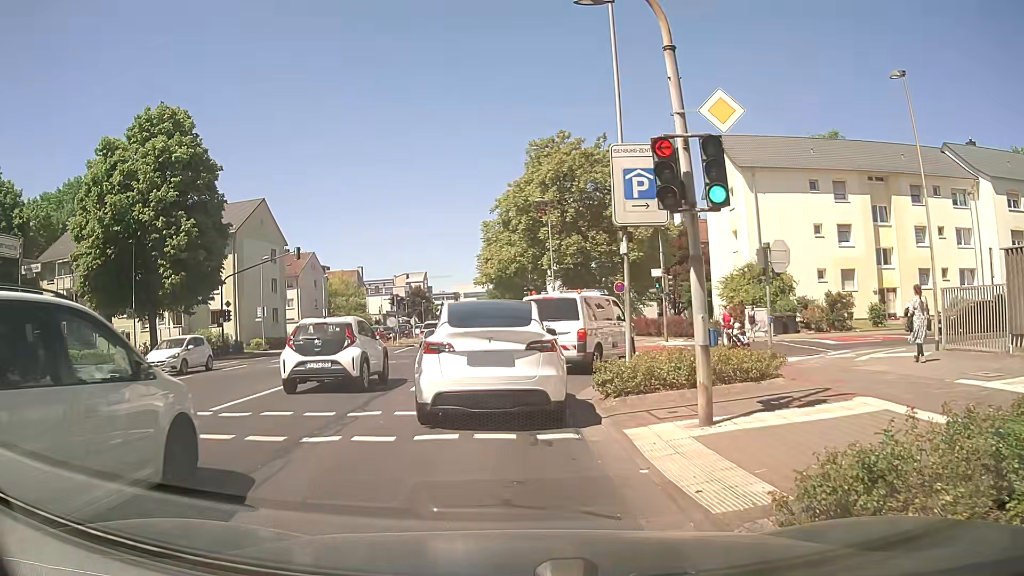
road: secondary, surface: asphalt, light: Day
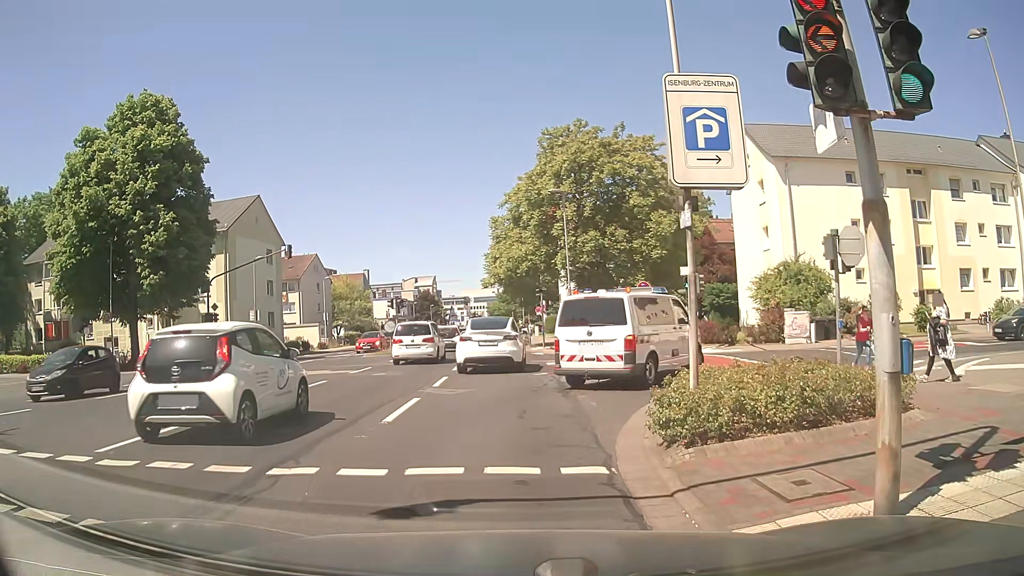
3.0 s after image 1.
(0.0, +3.6) m; +2°
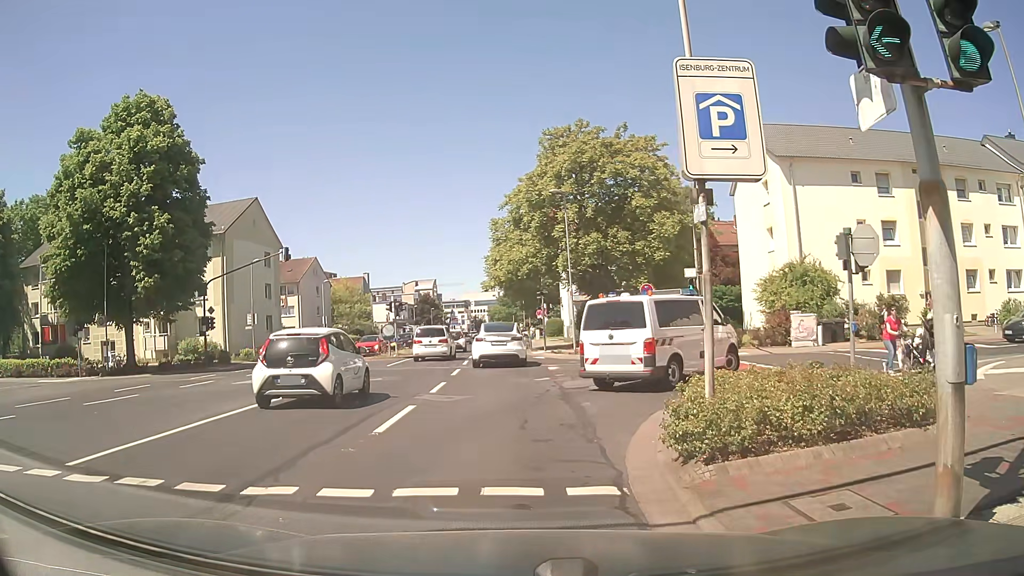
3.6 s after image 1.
(0.0, +0.7) m; -2°
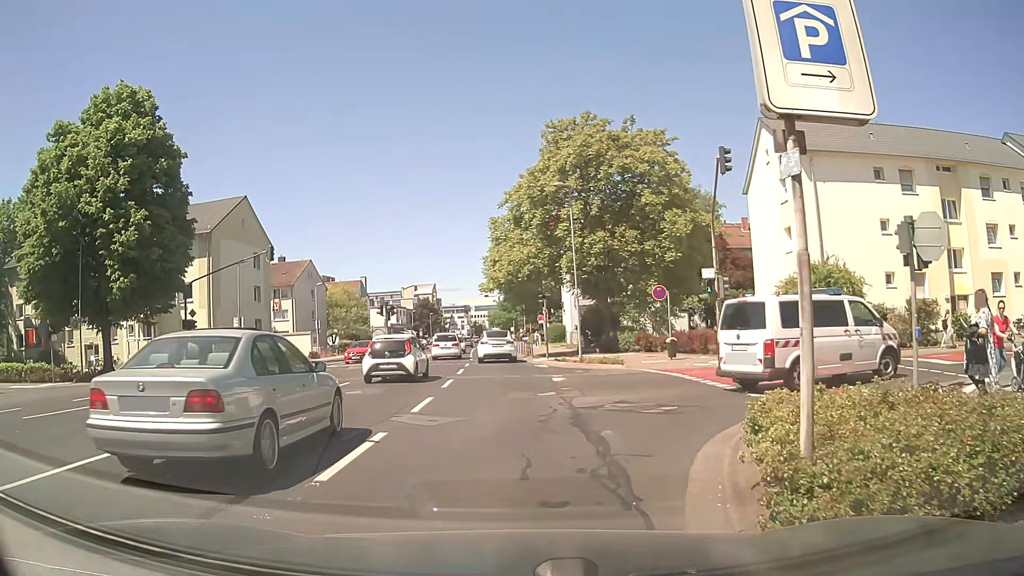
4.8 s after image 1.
(-0.1, +2.9) m; 0°
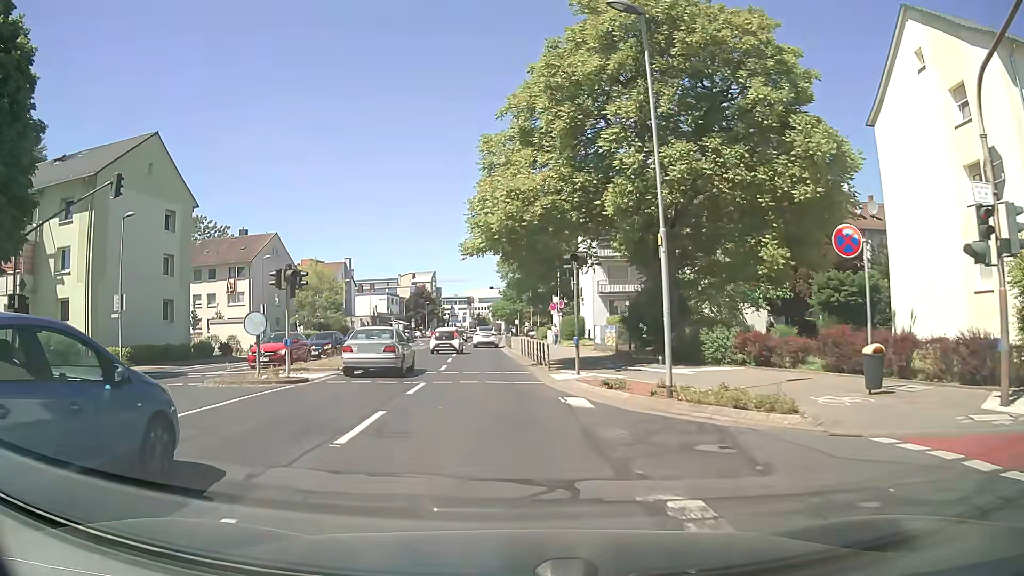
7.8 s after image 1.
(-0.2, +17.2) m; -1°
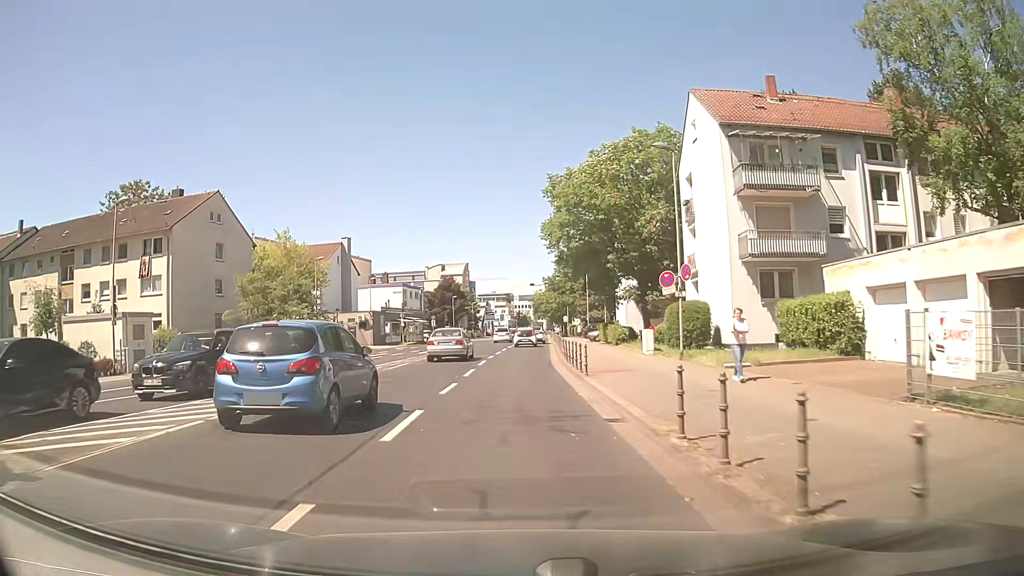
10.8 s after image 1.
(-1.2, +26.9) m; -5°
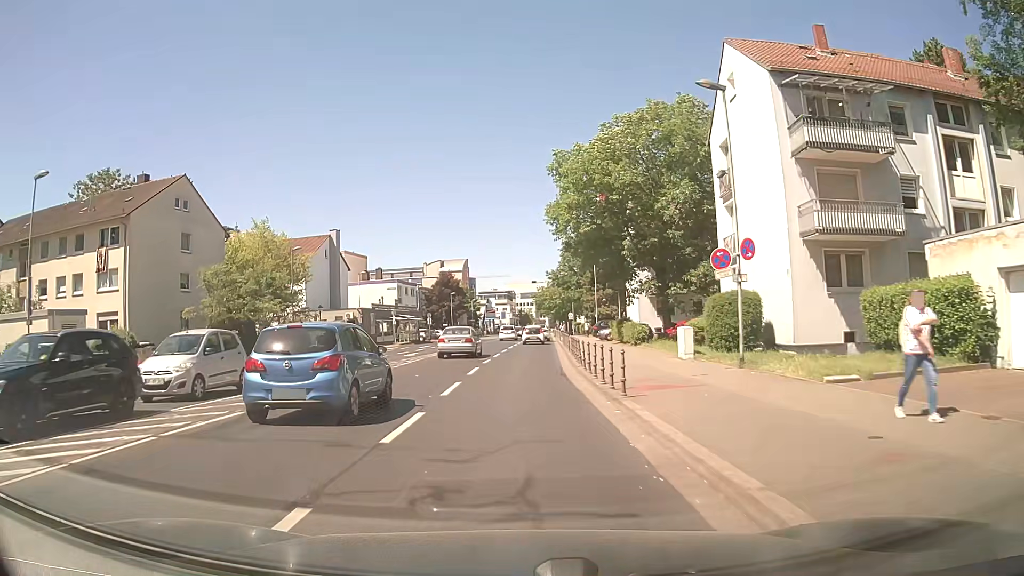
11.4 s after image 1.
(+0.2, +6.4) m; +1°
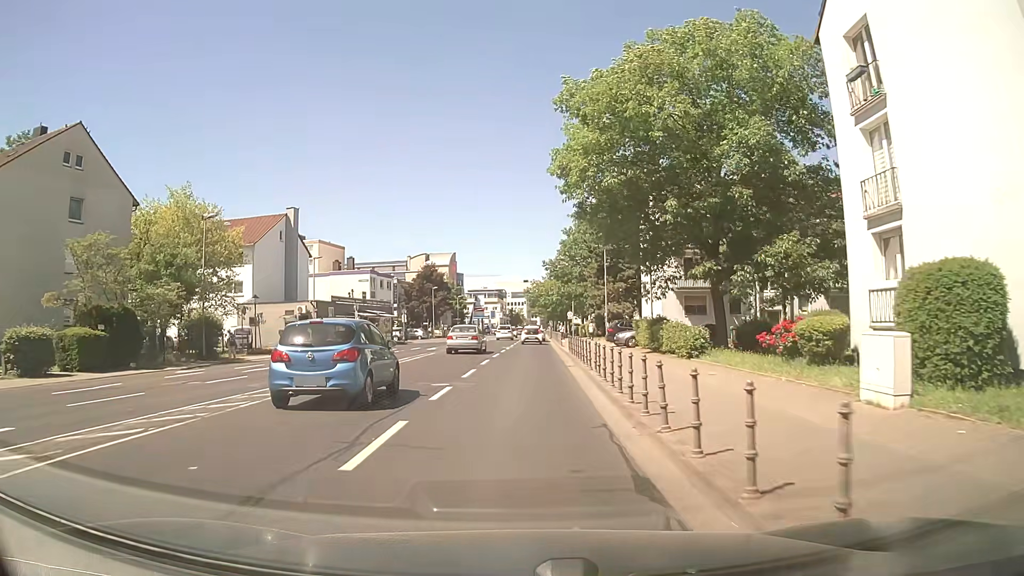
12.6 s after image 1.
(+0.1, +13.6) m; +1°
(0, +10) (0, +20) (+1, +30) (+1, +40) (+1, +50) (+2, +60) (+2, +70) (+2, +80) (+2, +90) (+3, +100) m
